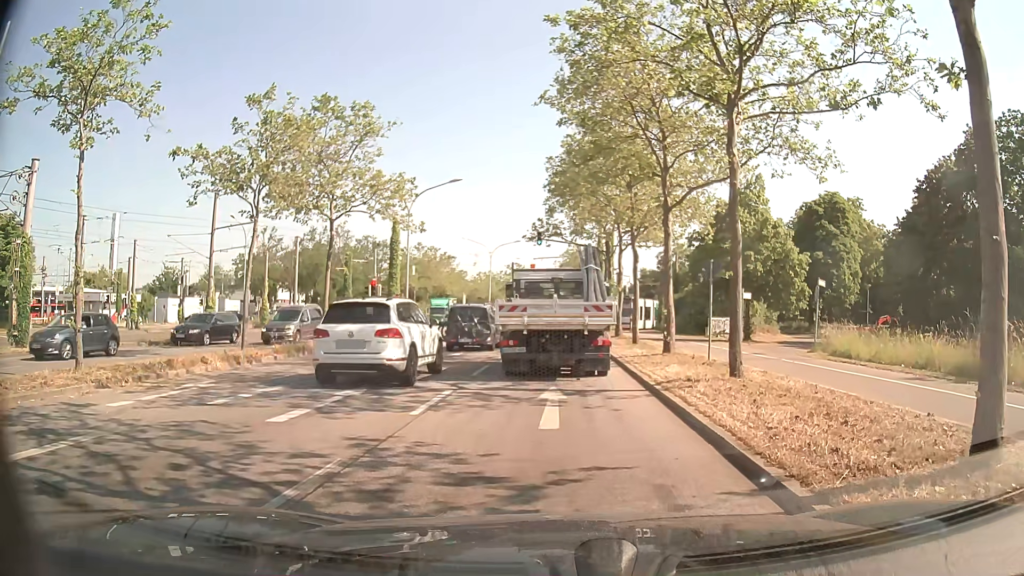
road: primary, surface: asphalt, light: Day
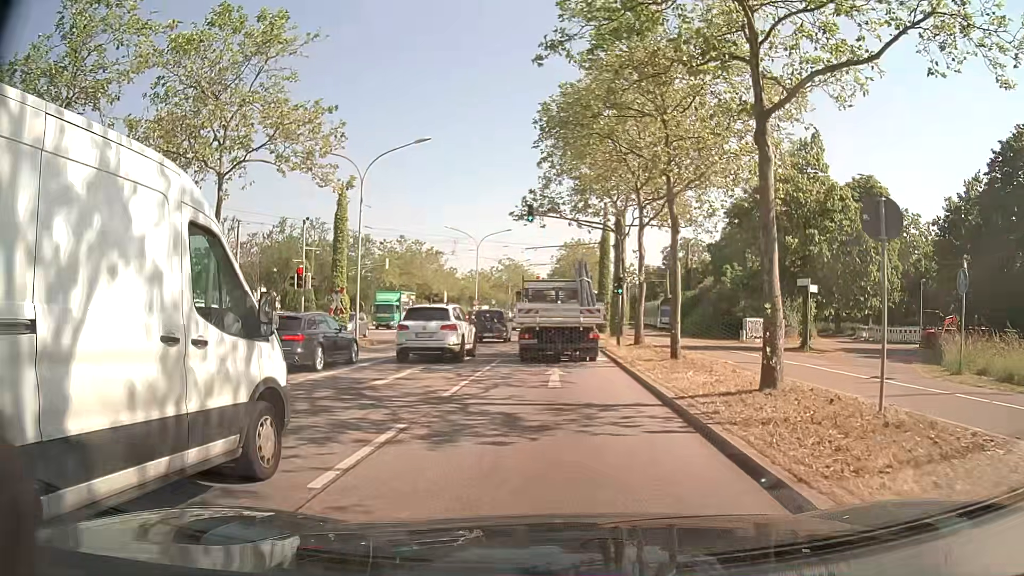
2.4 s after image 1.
(0.0, +10.7) m; +1°
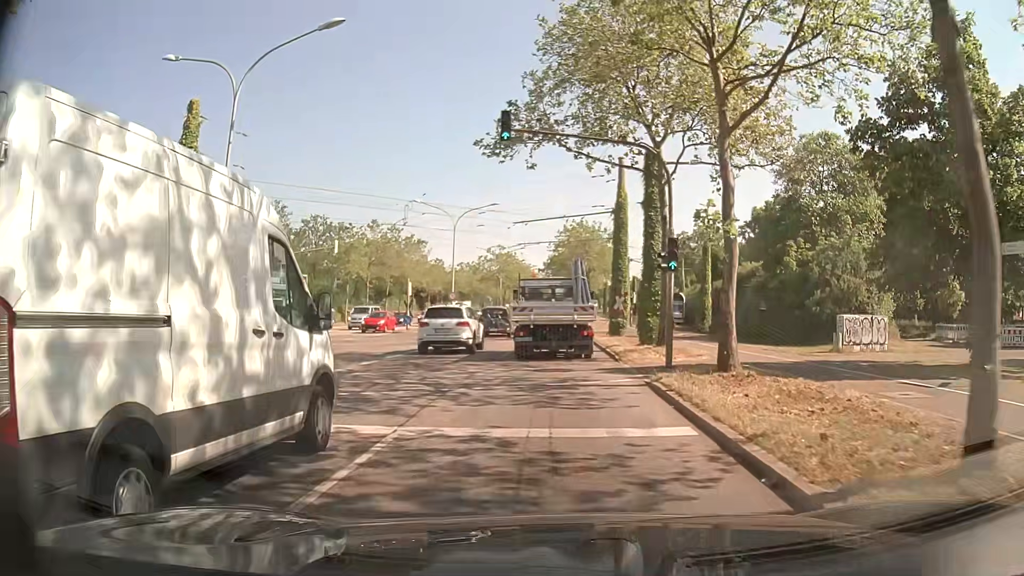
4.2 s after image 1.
(-0.1, +14.2) m; 0°
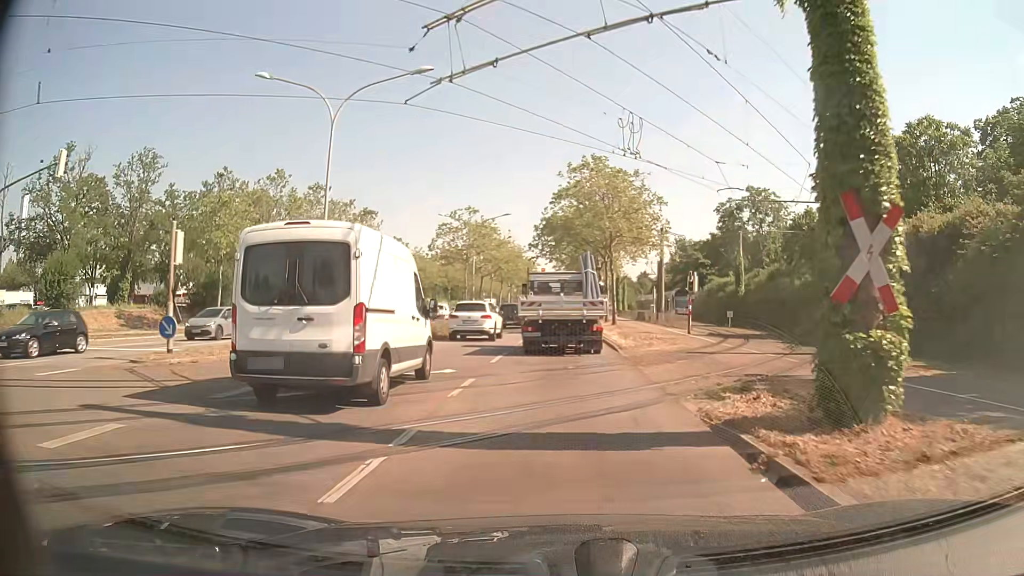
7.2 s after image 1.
(-0.2, +29.3) m; -1°
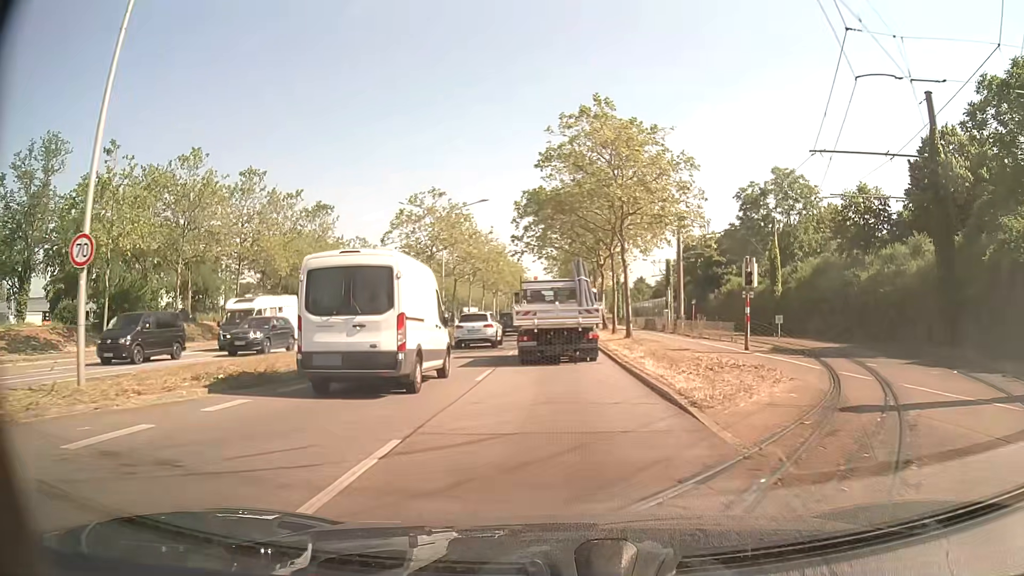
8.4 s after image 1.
(+0.2, +12.6) m; +1°
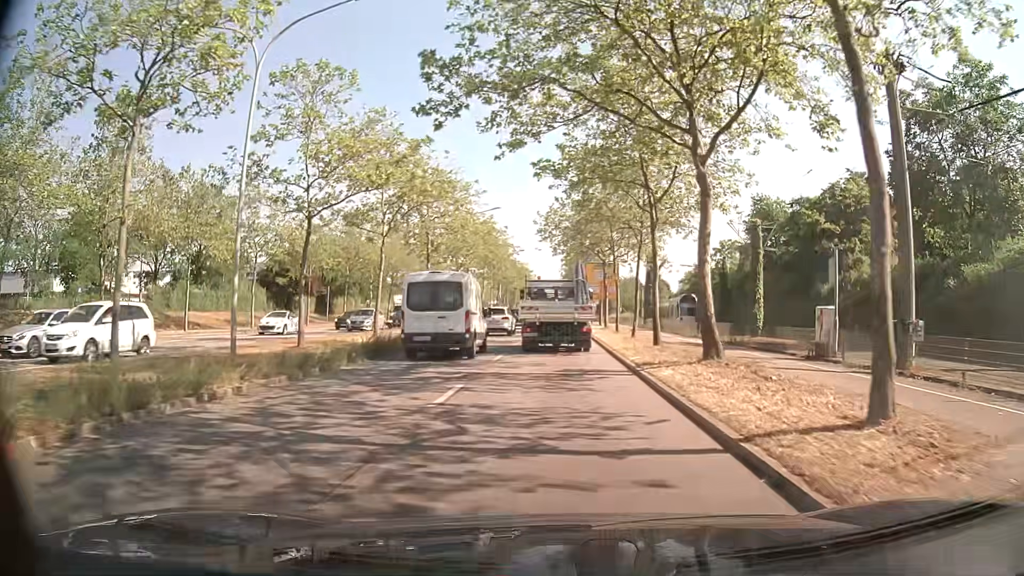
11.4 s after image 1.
(-0.2, +32.5) m; 0°
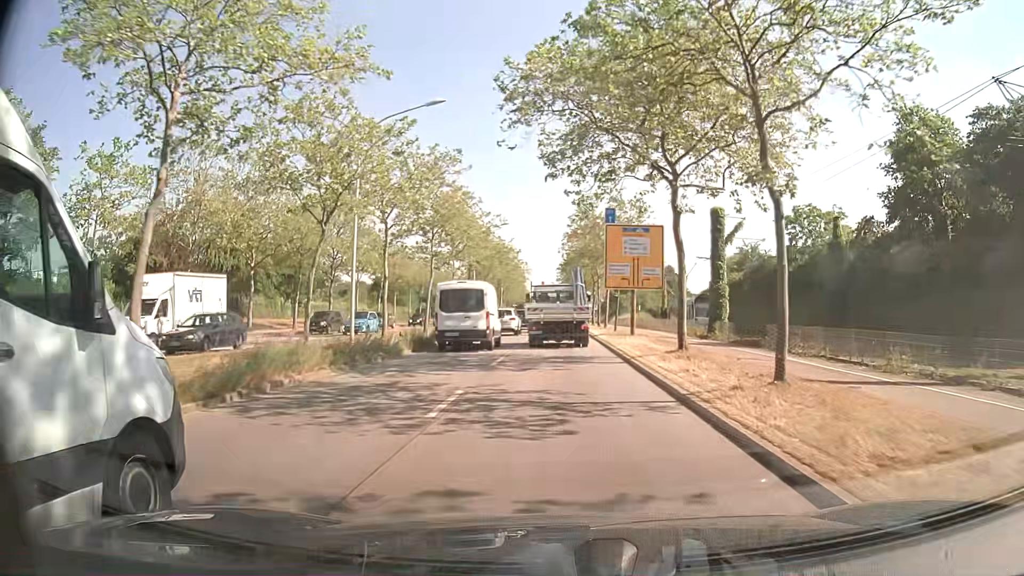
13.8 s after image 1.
(-0.1, +28.4) m; 0°
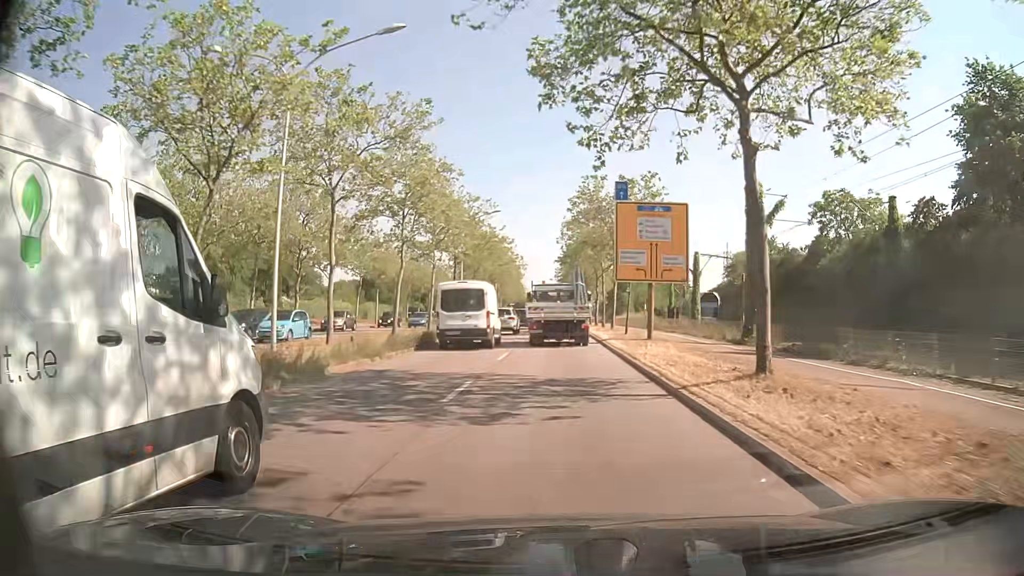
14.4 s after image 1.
(0.0, +7.5) m; 0°
(0, +10) (0, +20) (0, +30) (0, +40) (0, +50) (0, +60) (0, +70) (0, +80) (0, +90) (-1, +100) m
